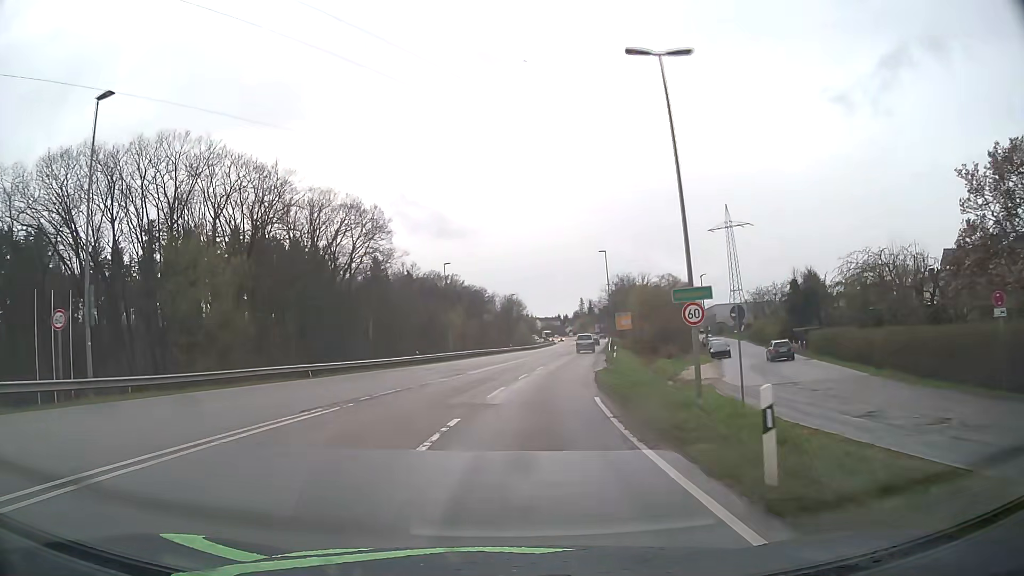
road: secondary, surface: asphalt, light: Day
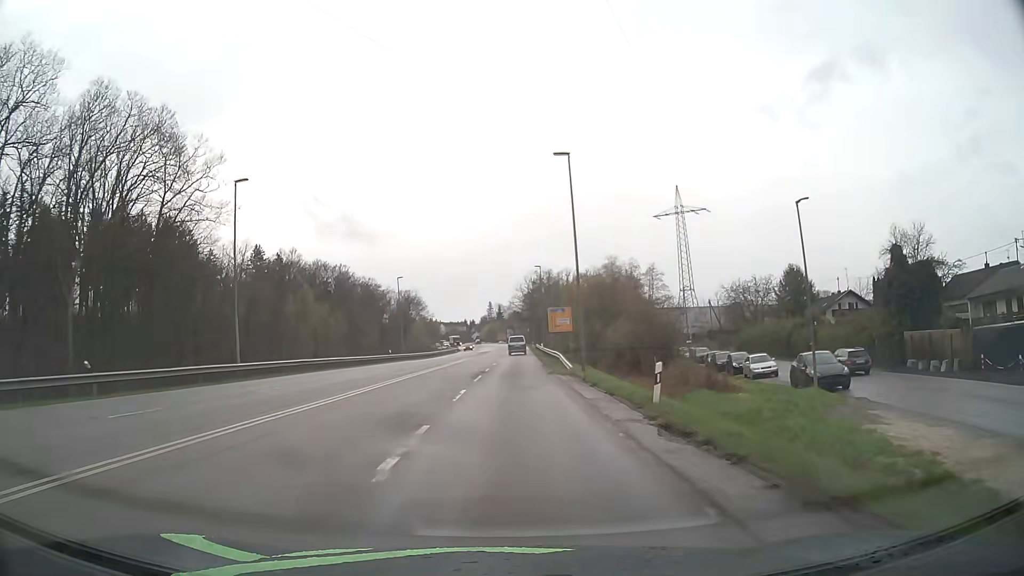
(+3.0, +37.2) m; +9°
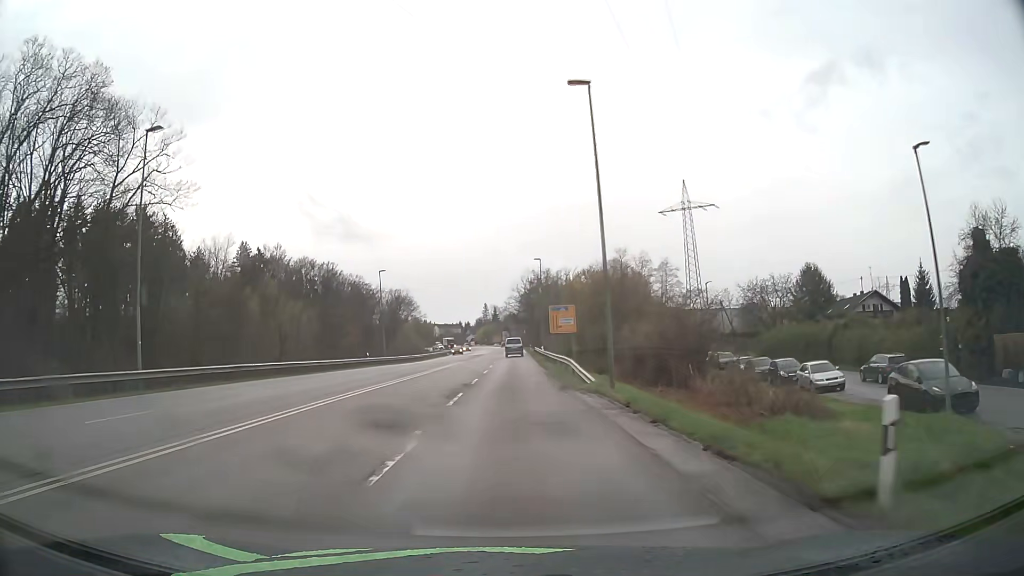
(0.0, +9.4) m; 0°
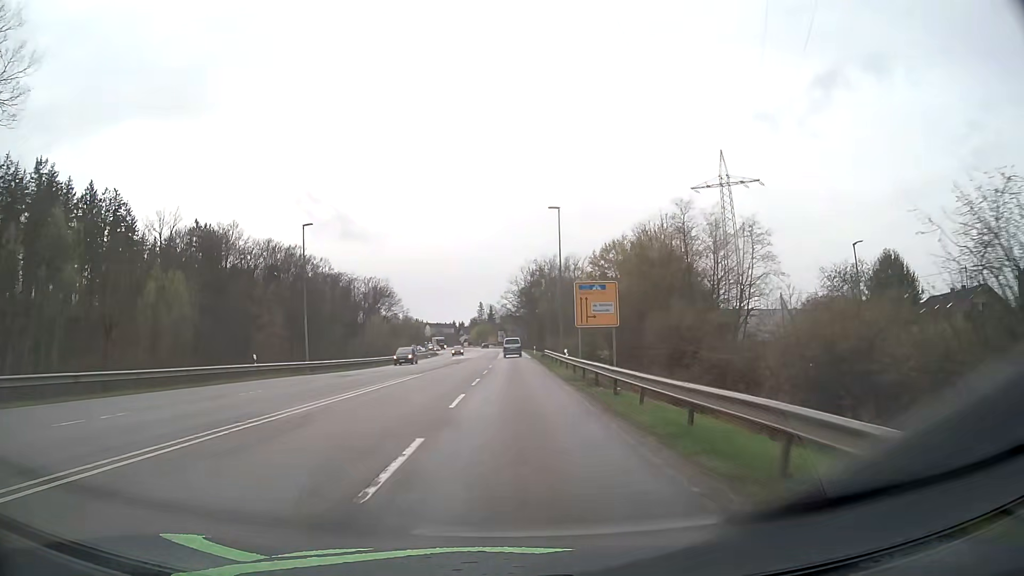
(+0.1, +27.9) m; 0°
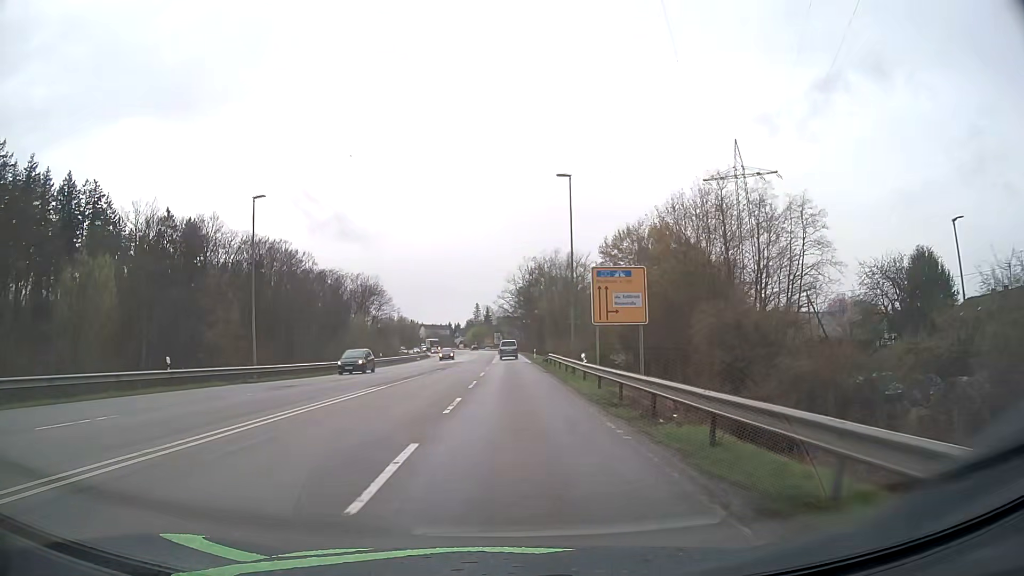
(0.0, +9.3) m; 0°
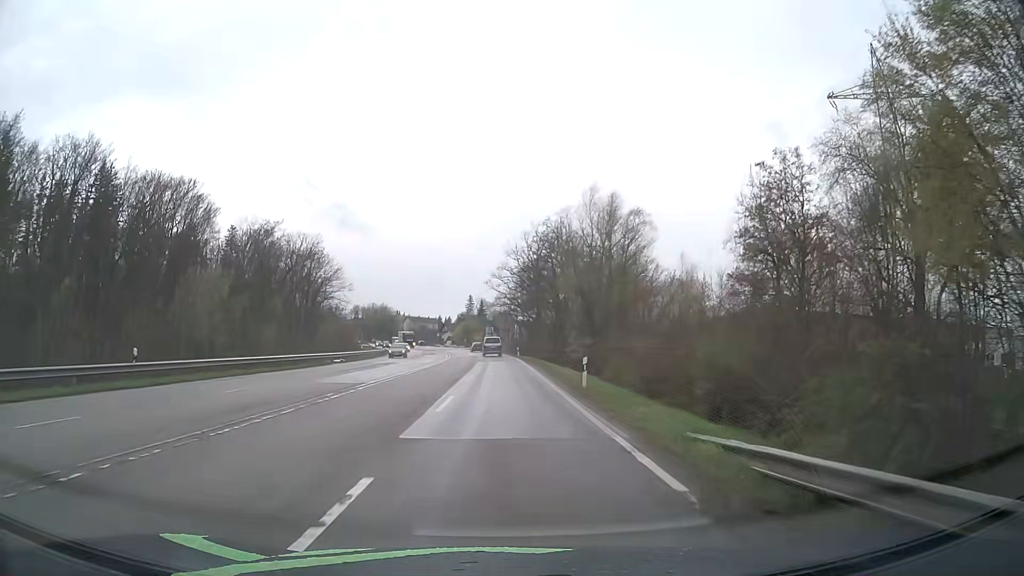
(+0.2, +46.9) m; 0°
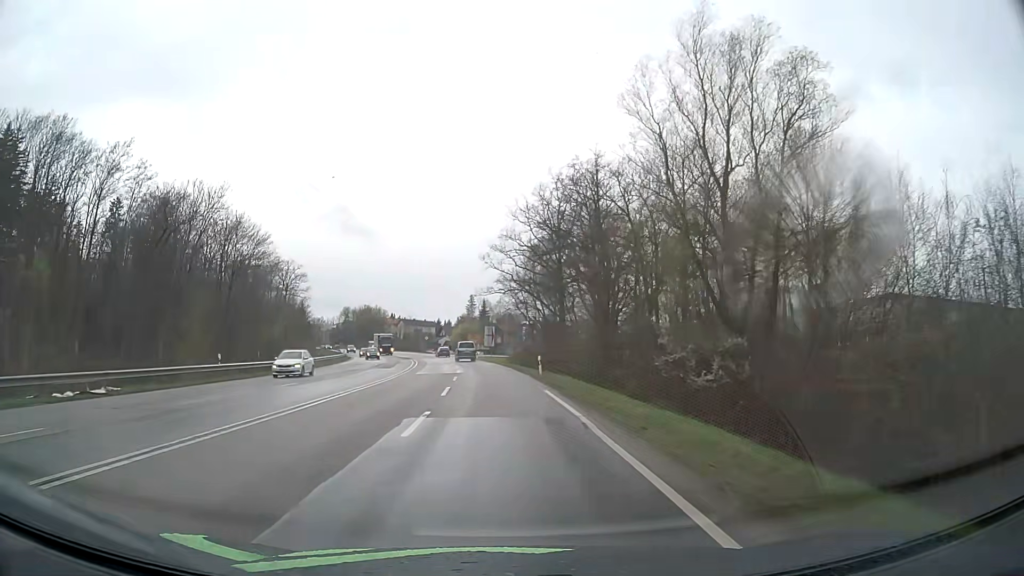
(0.0, +37.3) m; 0°
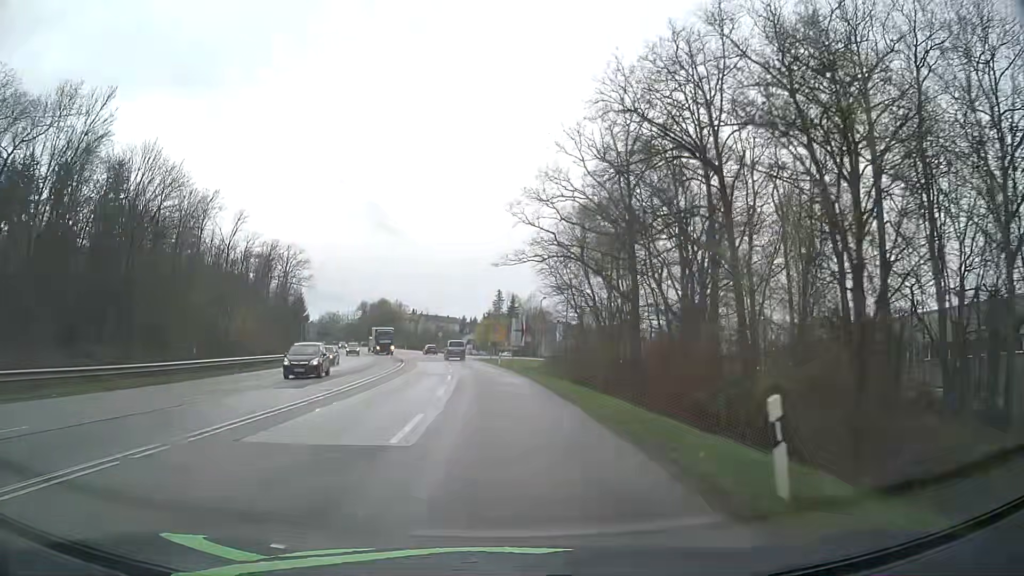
(-0.5, +27.5) m; -3°
(0, +10) (0, +20) (-1, +30) (-1, +40) (-2, +50) (-3, +60) (-4, +70) (-5, +80) (0, +88) (+9, +92) m
